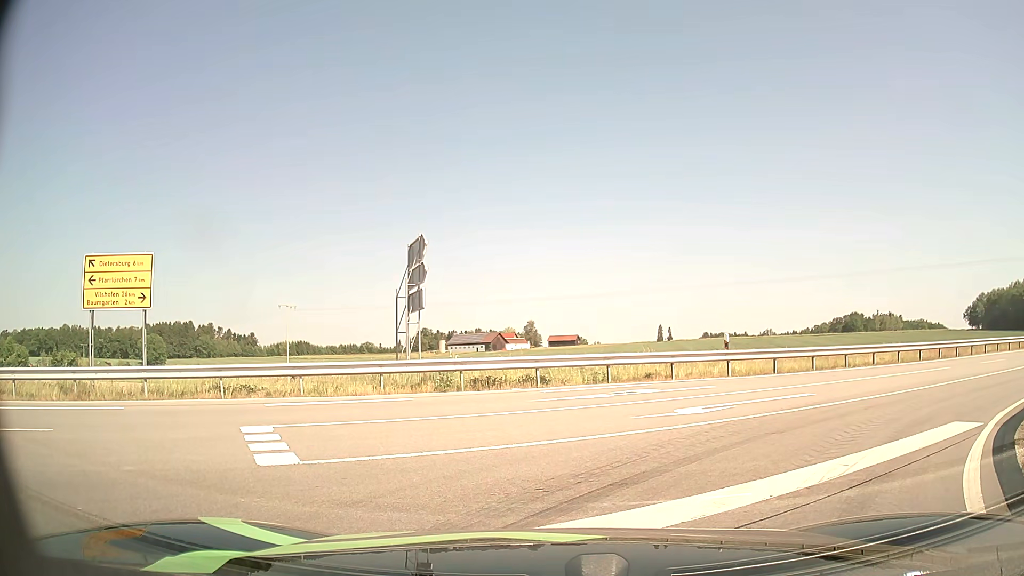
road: tertiary_link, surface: asphalt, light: Day
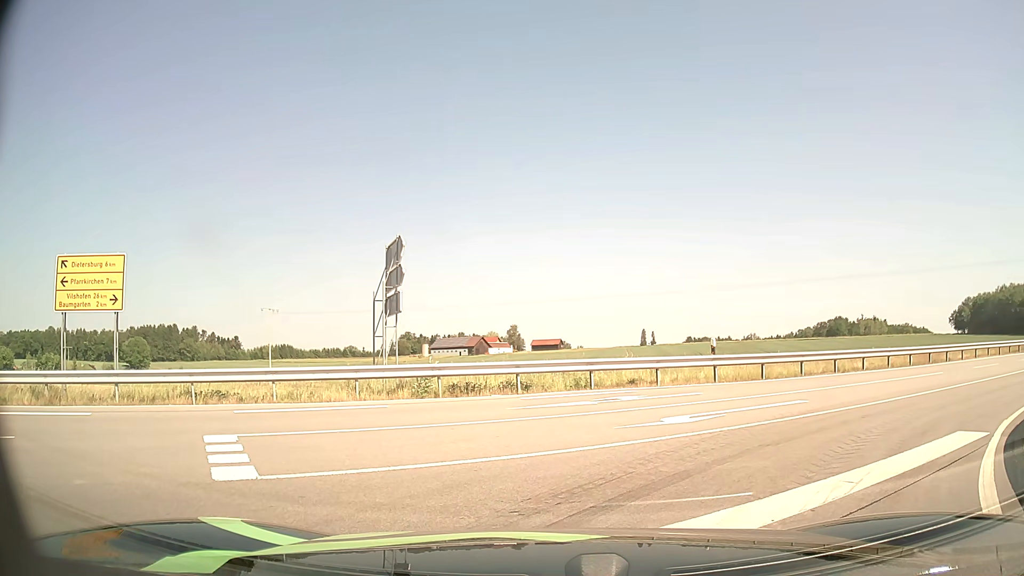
(0.0, +0.6) m; 0°
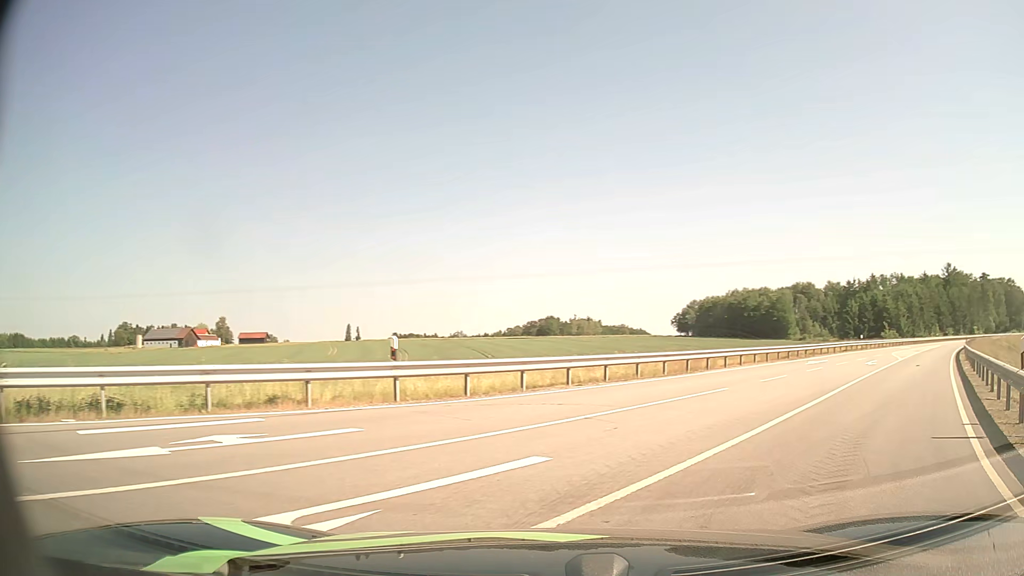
(+1.6, +6.4) m; +27°
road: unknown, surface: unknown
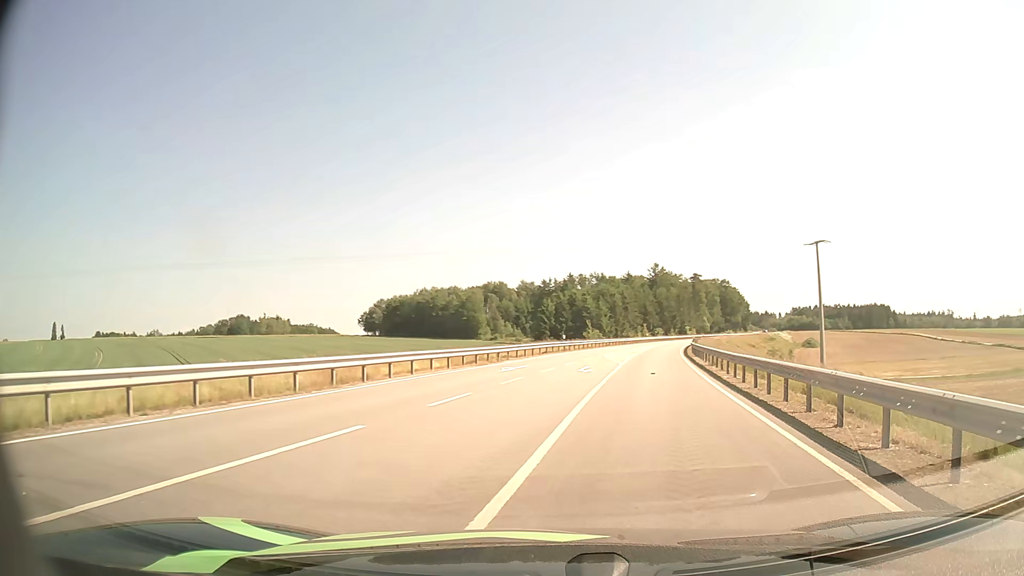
(+2.0, +7.1) m; +27°
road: secondary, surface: asphalt
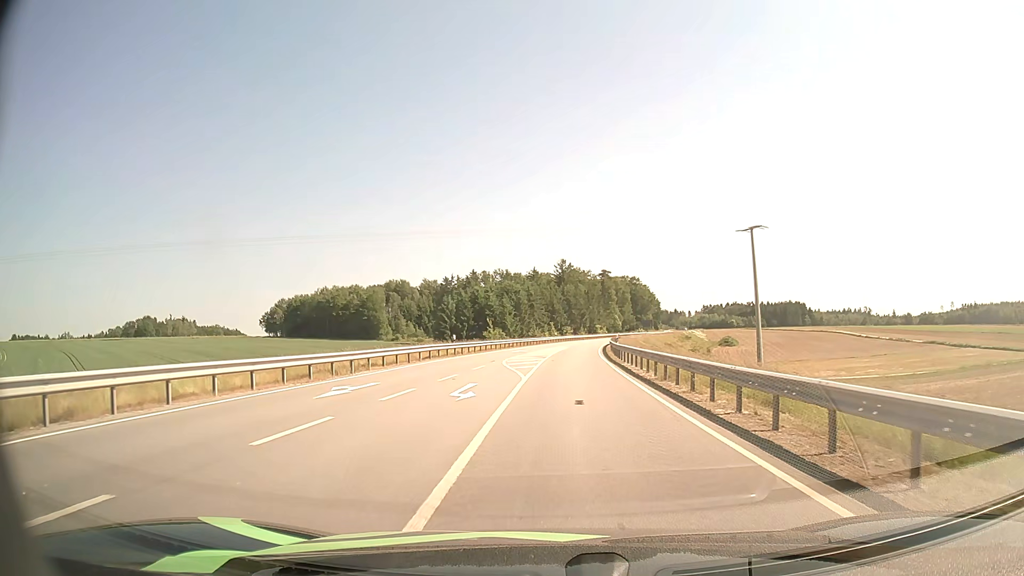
(+1.1, +10.8) m; +9°
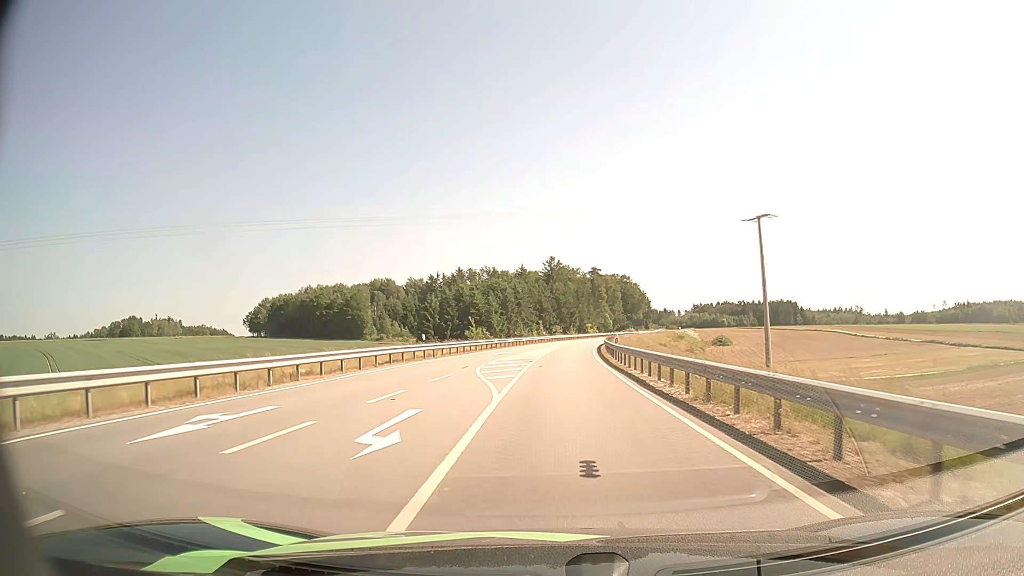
(+0.1, +6.9) m; +1°
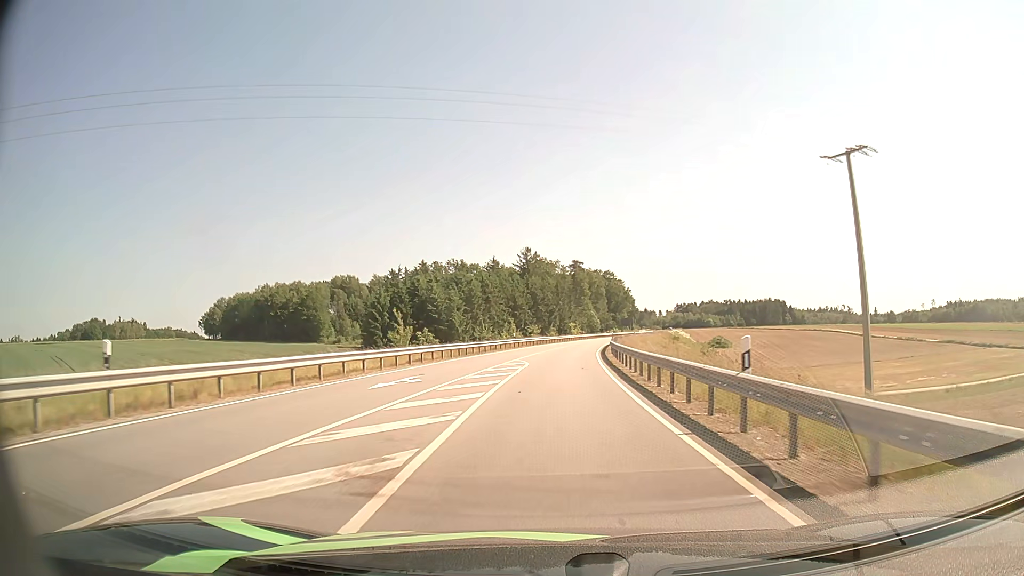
(+0.4, +26.4) m; +2°
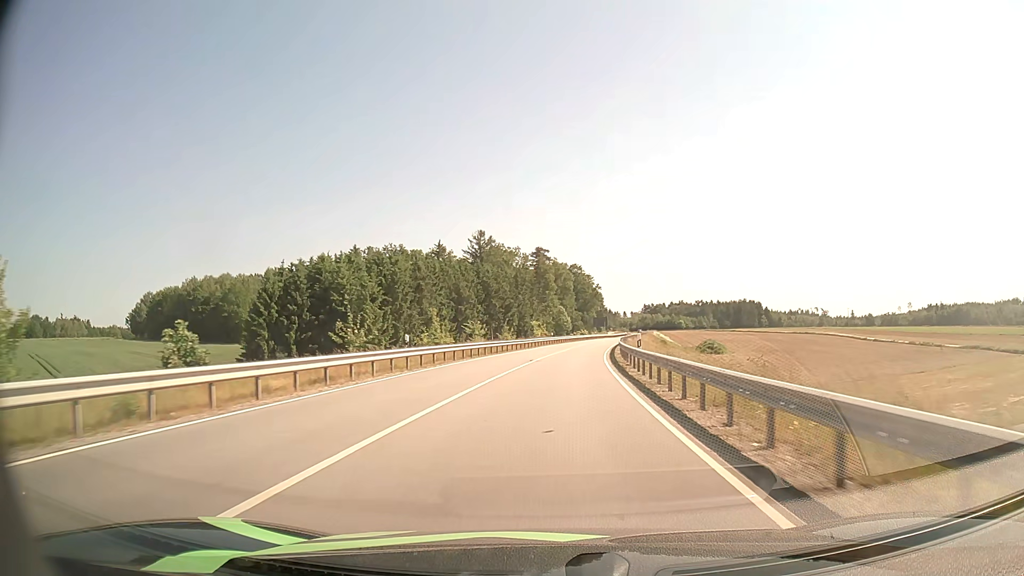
(+0.7, +34.4) m; +3°
(0, +10) (0, +20) (+1, +30) (+2, +40) (+3, +50) (+4, +60) (+5, +70) (+6, +80) (+8, +90) (+10, +99) m
